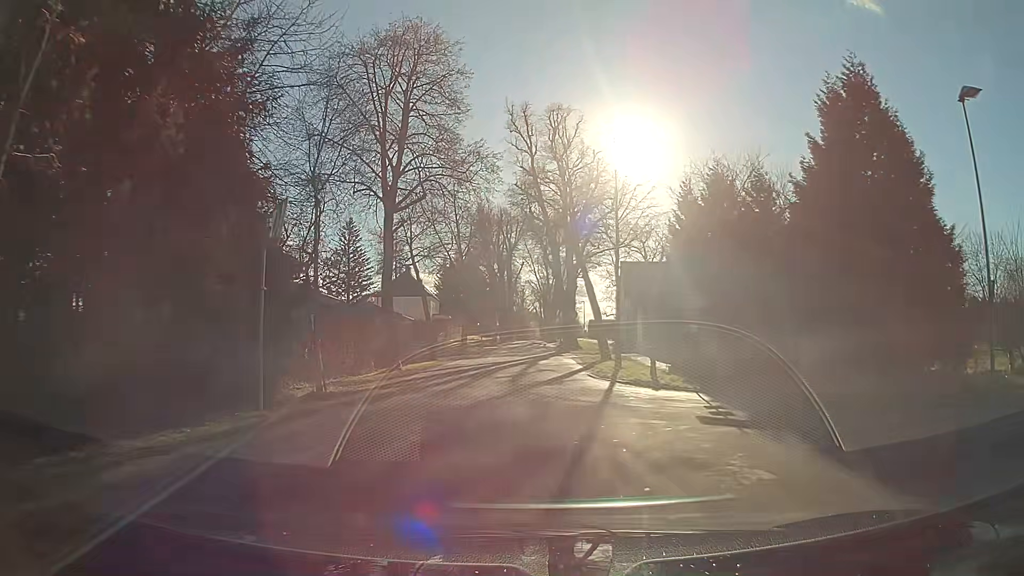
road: secondary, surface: asphalt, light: Day
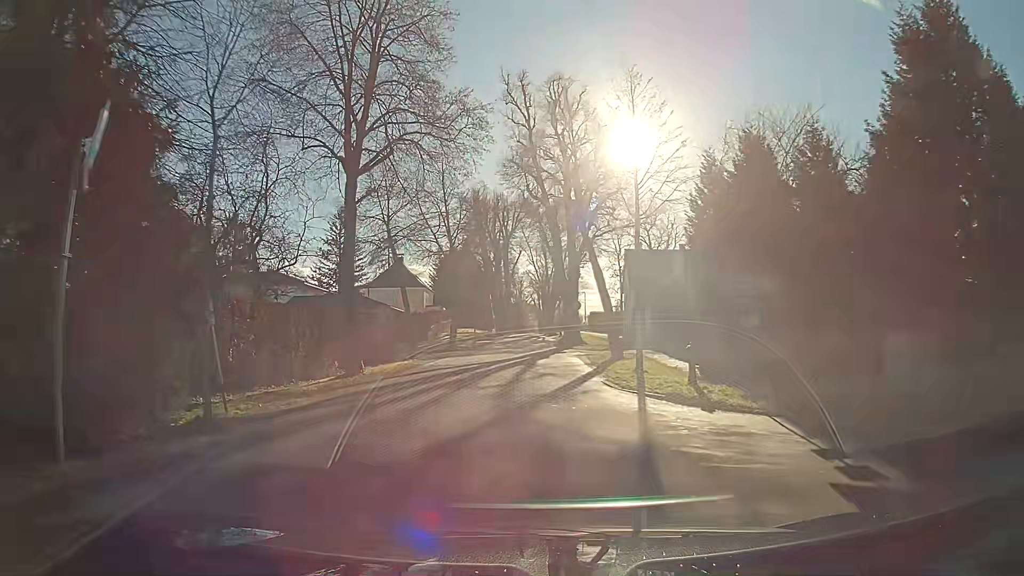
(0.0, +5.2) m; 0°
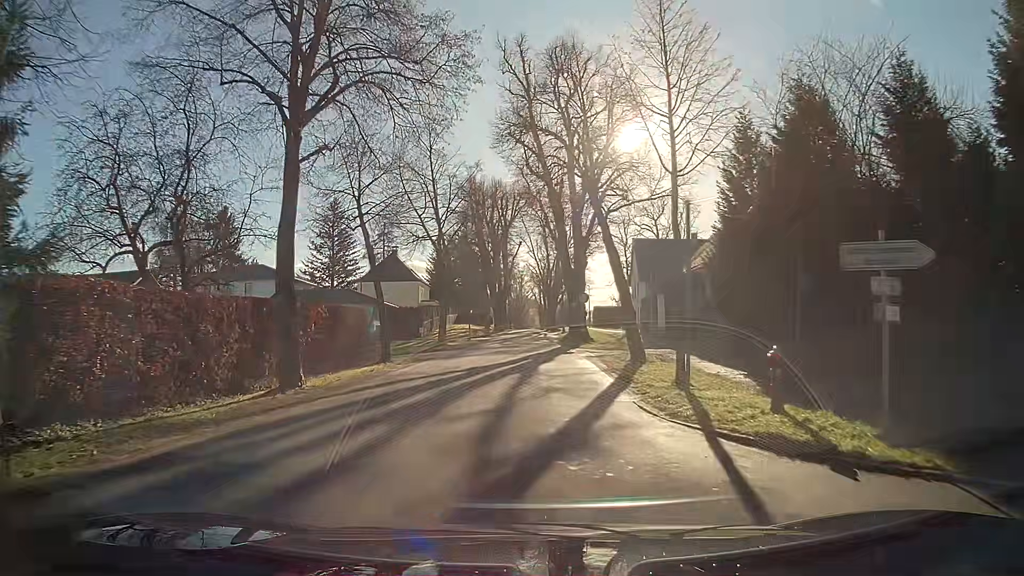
(0.0, +5.2) m; 0°
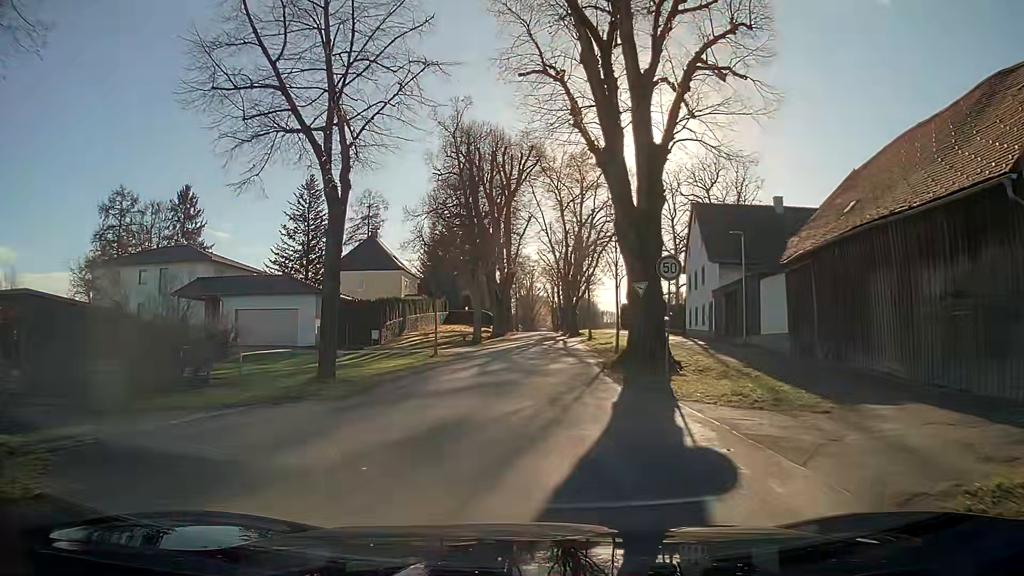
(-0.3, +21.2) m; -1°
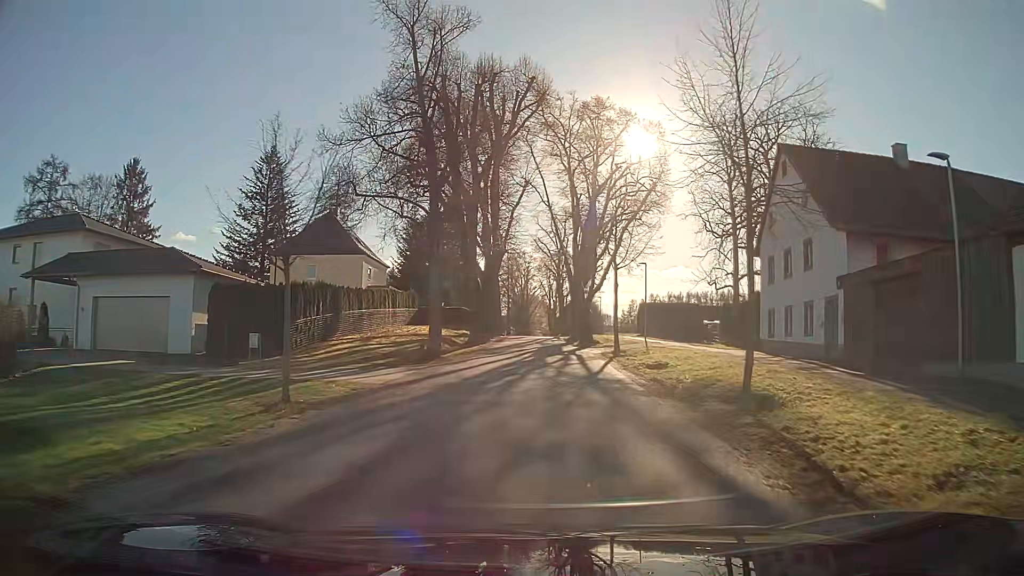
(+0.1, +17.4) m; +1°
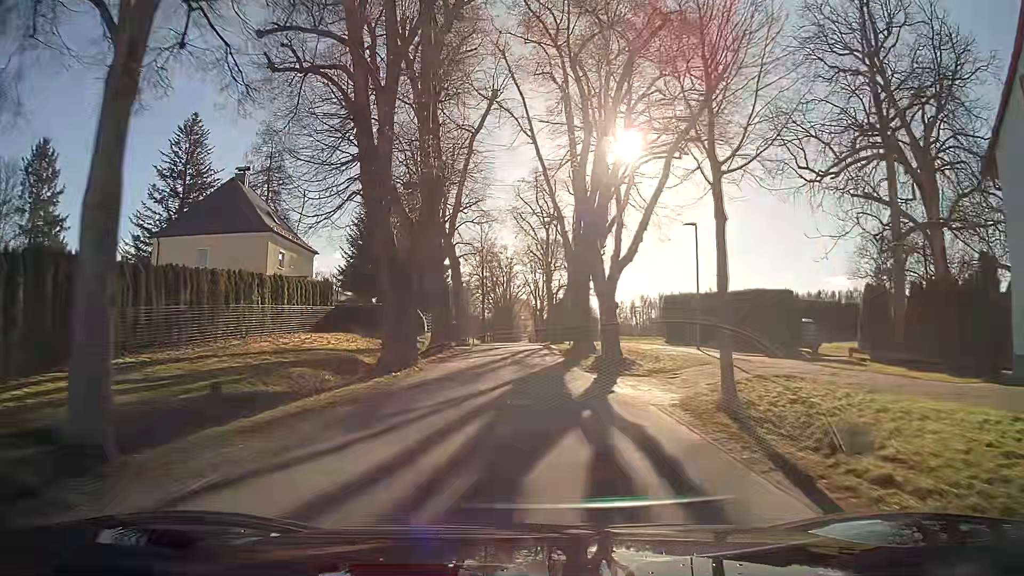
(+0.4, +20.2) m; +1°
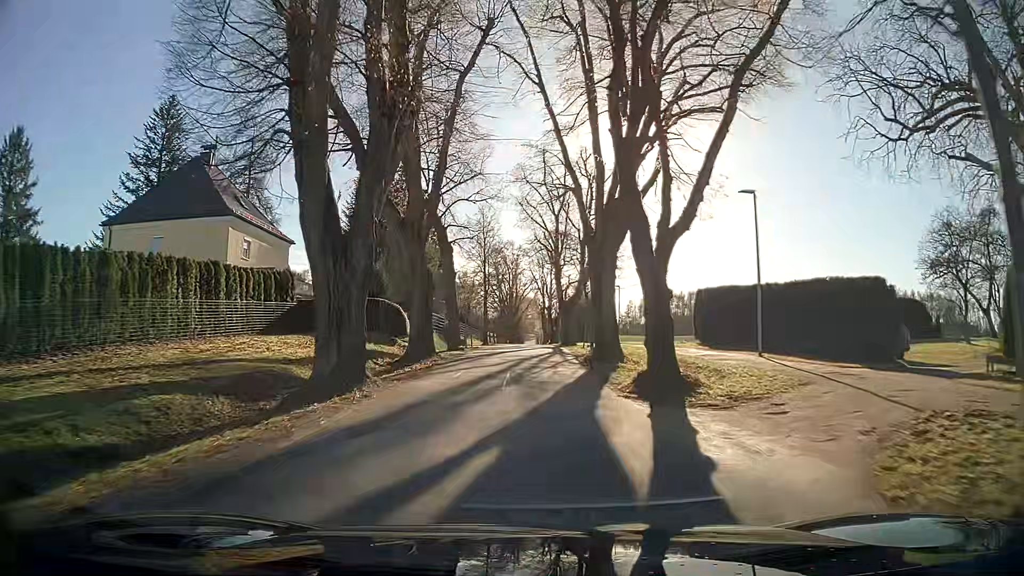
(0.0, +7.3) m; 0°
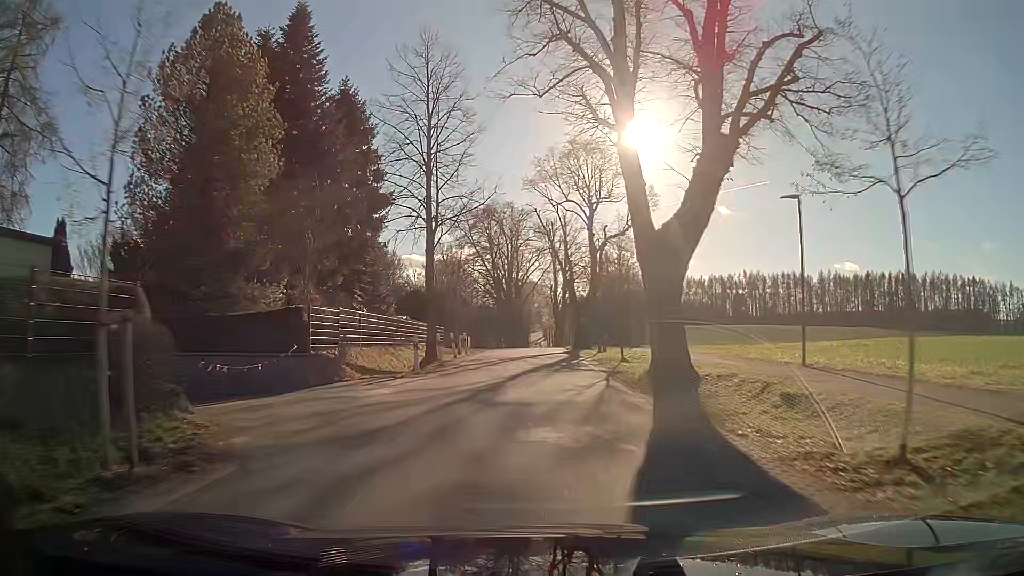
(-0.2, +38.6) m; -1°
(0, +10) (0, +20) (0, +30) (0, +40) (0, +50) (+1, +60) (+1, +70) (+1, +80) (+1, +90) (+1, +100) m
